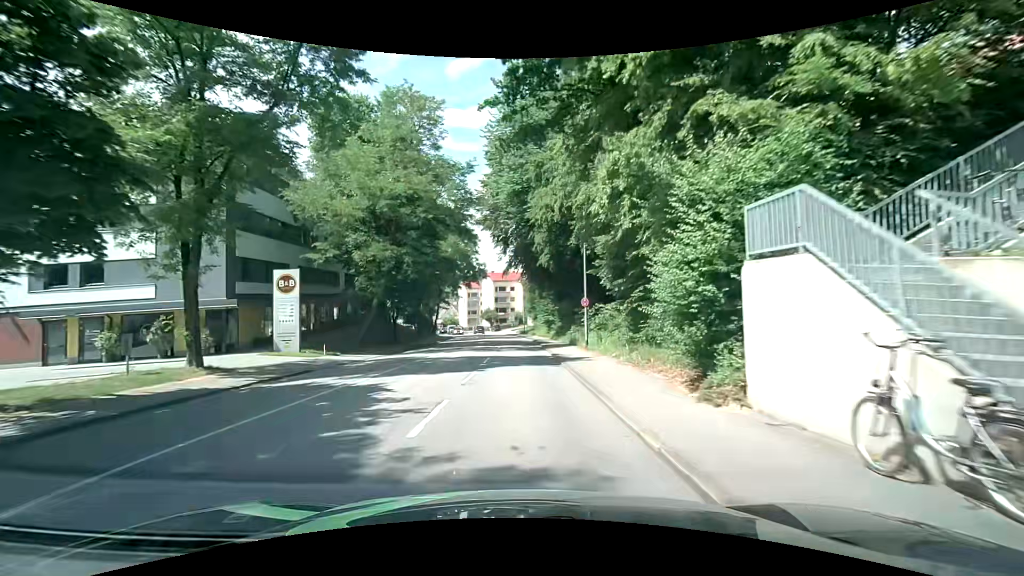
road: tertiary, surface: asphalt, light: Day
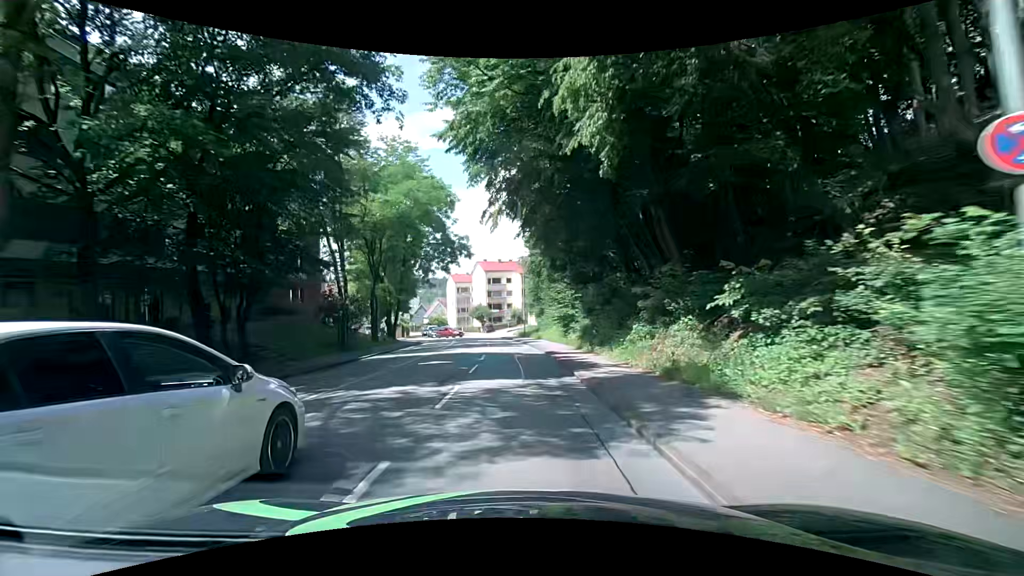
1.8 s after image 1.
(-0.1, +22.6) m; 0°
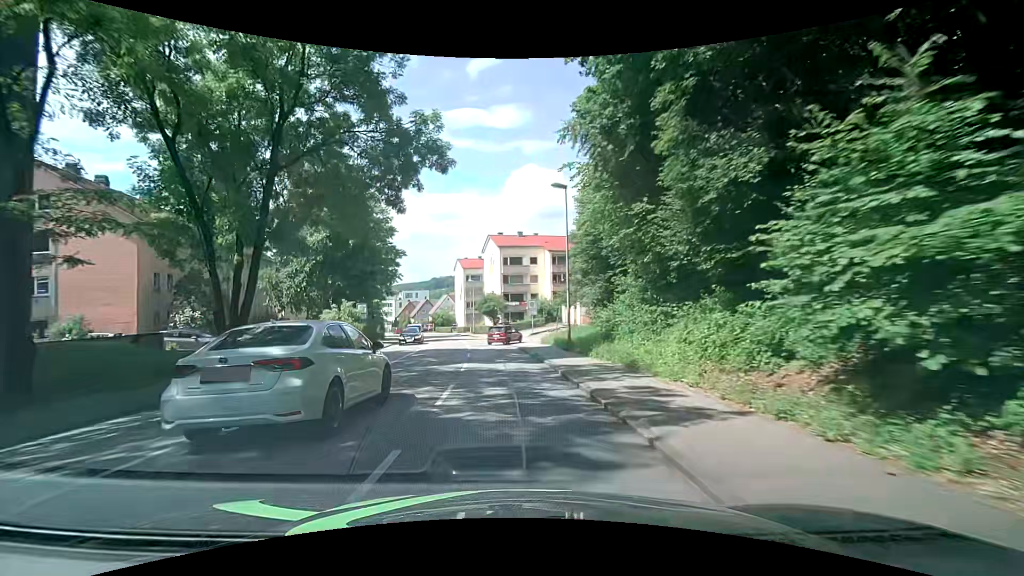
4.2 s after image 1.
(-0.8, +30.4) m; -2°
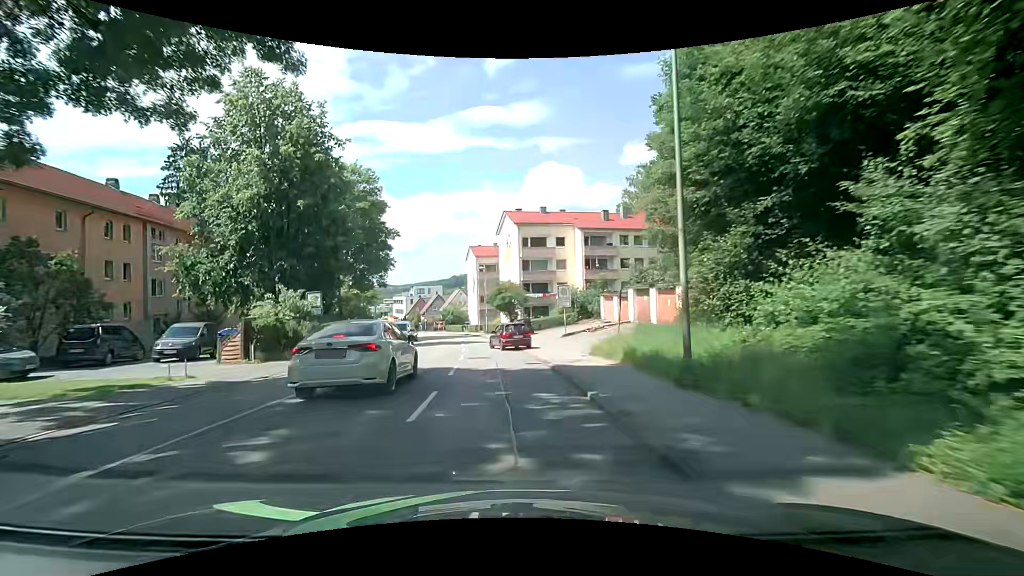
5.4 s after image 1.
(-0.7, +14.3) m; -3°
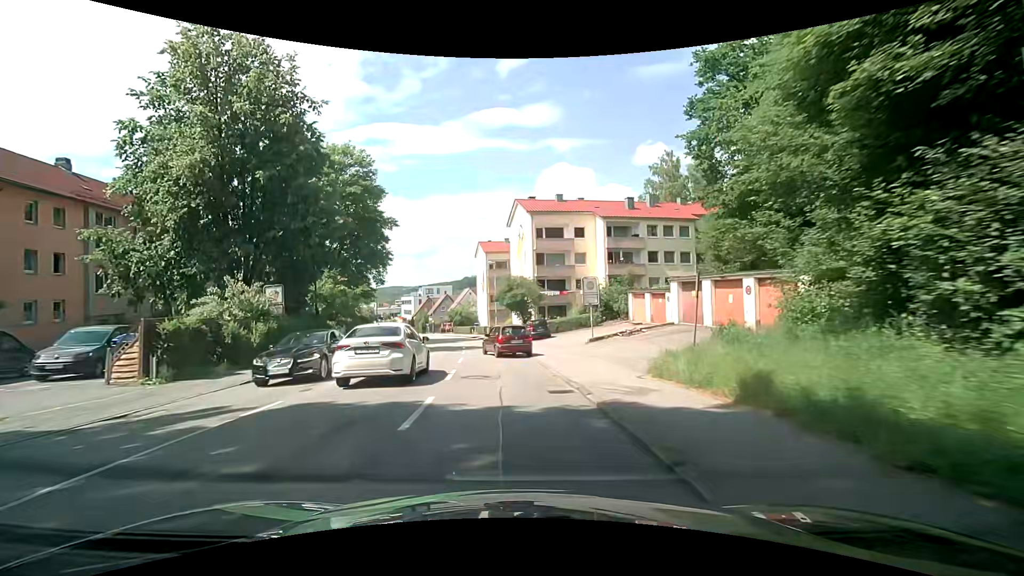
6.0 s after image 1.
(0.0, +6.4) m; -1°
